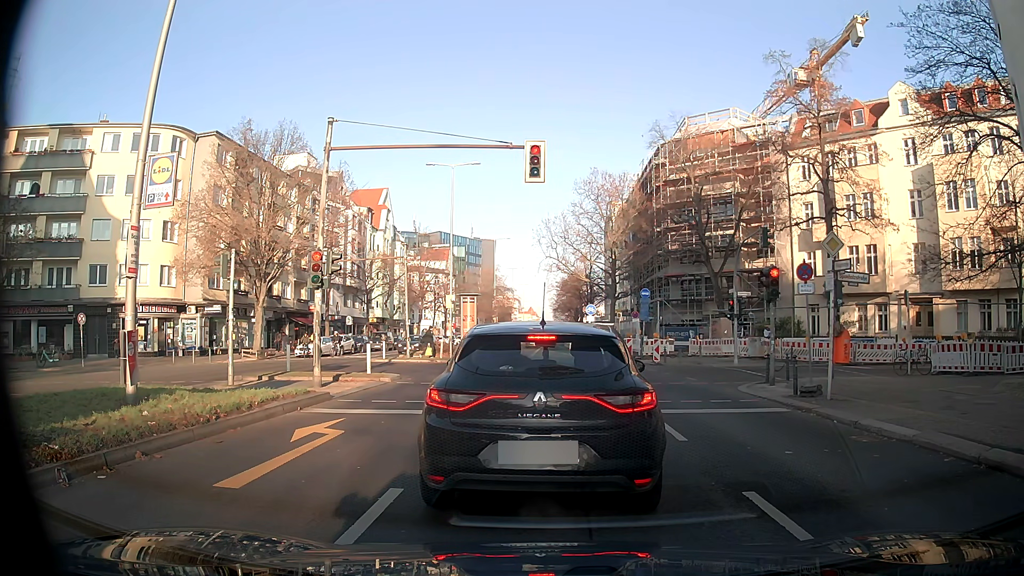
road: tertiary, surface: asphalt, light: Day
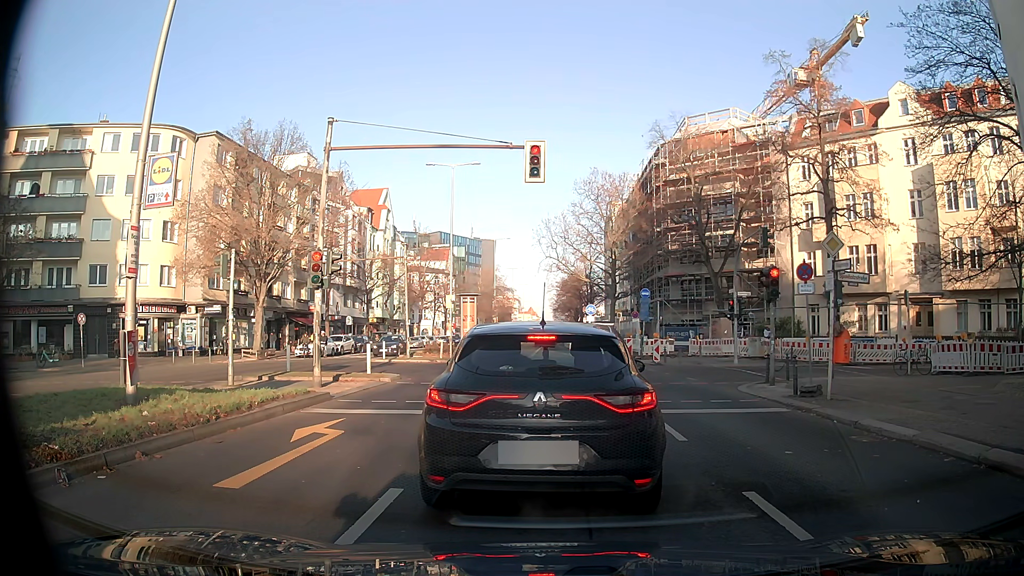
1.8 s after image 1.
(0.0, 0.0) m; 0°
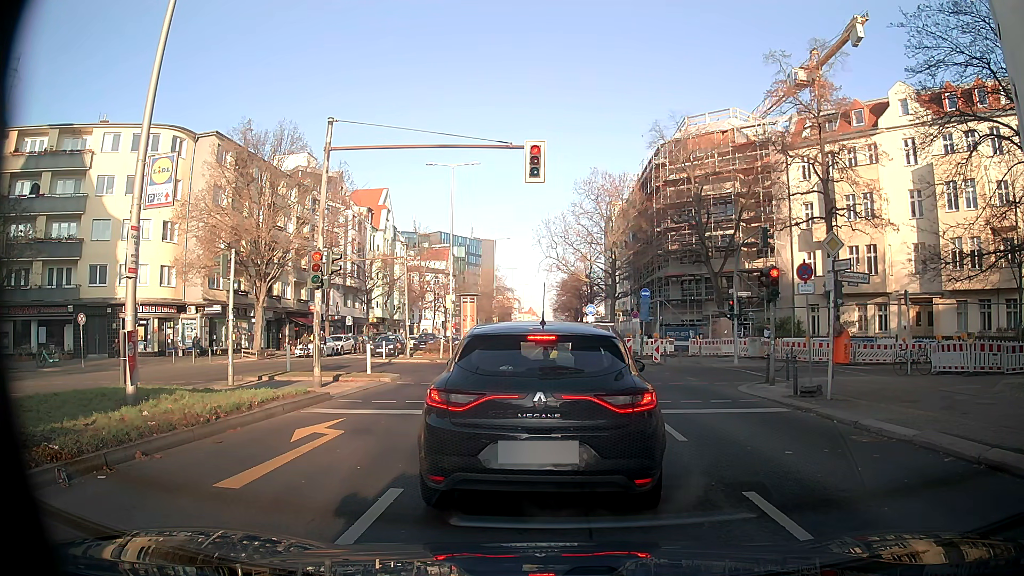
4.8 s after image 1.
(0.0, 0.0) m; 0°
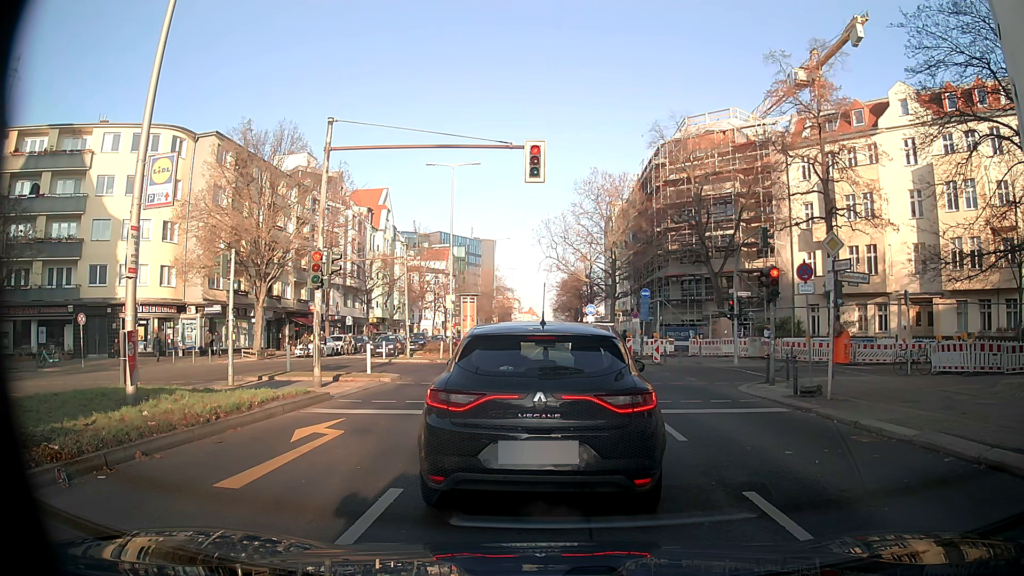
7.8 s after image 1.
(0.0, 0.0) m; 0°
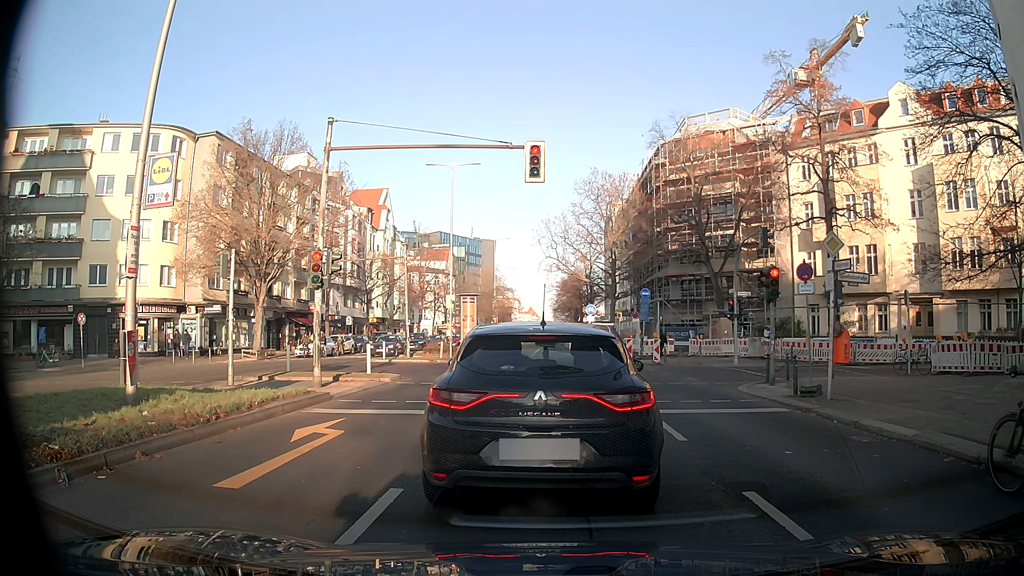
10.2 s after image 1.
(0.0, 0.0) m; 0°
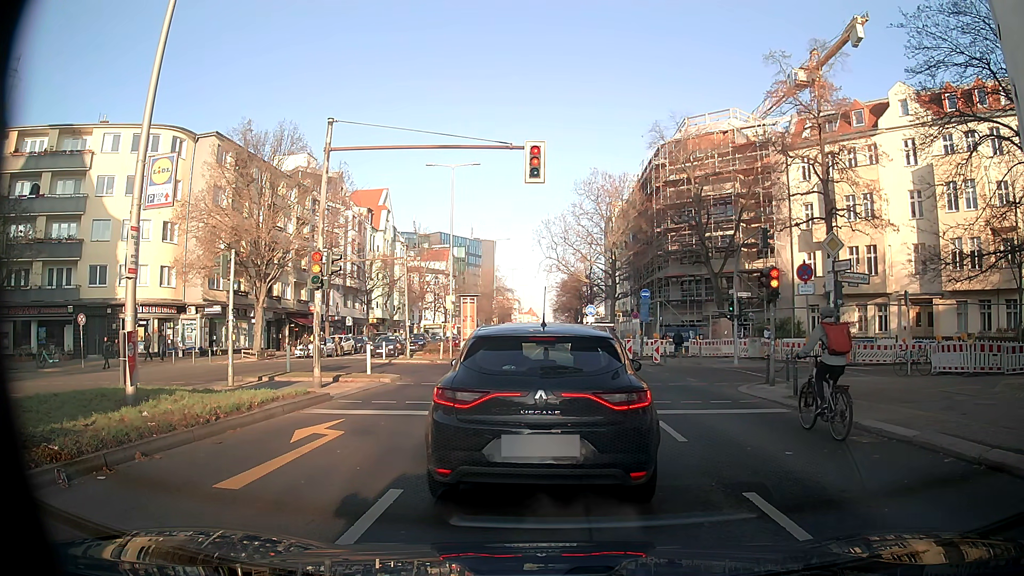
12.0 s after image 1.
(0.0, 0.0) m; 0°
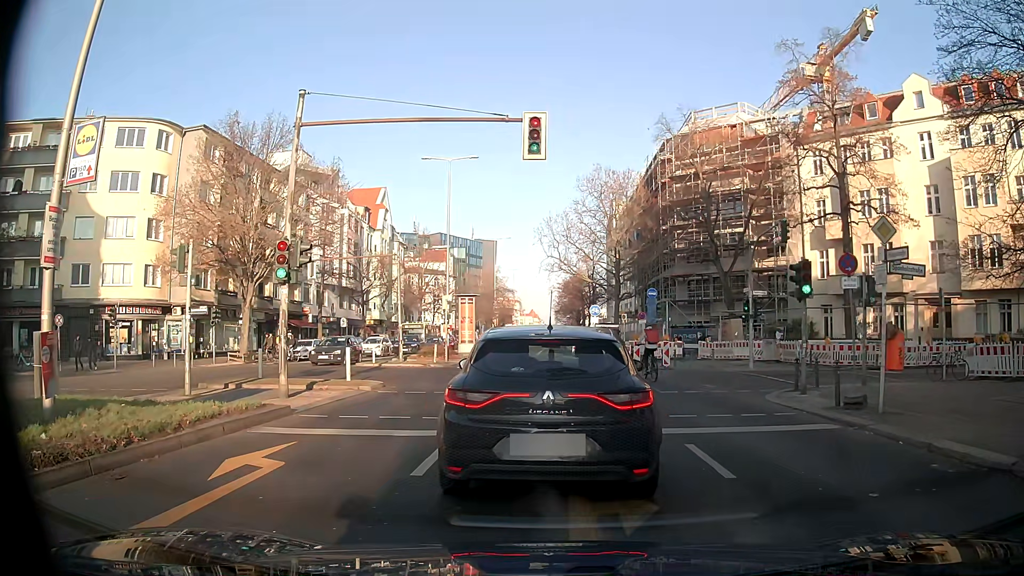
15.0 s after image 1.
(0.0, +2.3) m; -1°
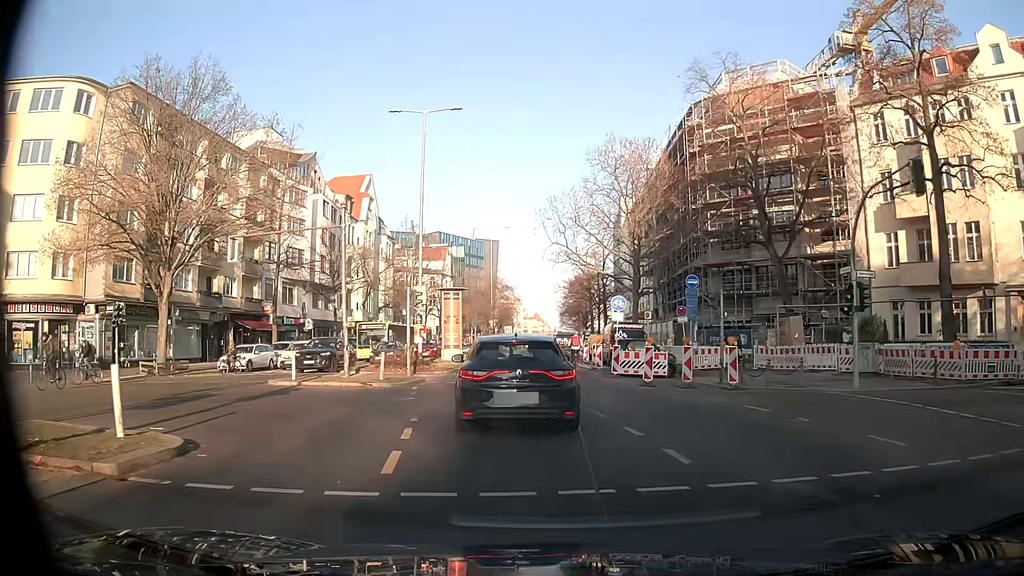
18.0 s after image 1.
(0.0, +11.0) m; 0°
(-1, +10) (-2, +20) (-3, +30) (-3, +40) (-3, +50) (-3, +60) (-3, +70) (-3, +80) (-3, +90) (-2, +100) m
